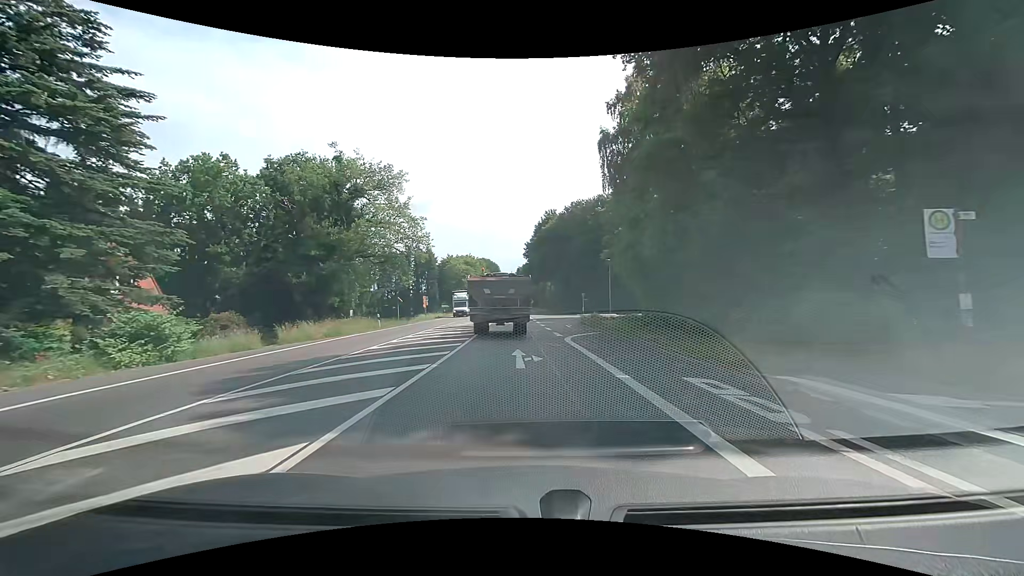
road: primary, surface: asphalt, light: Day
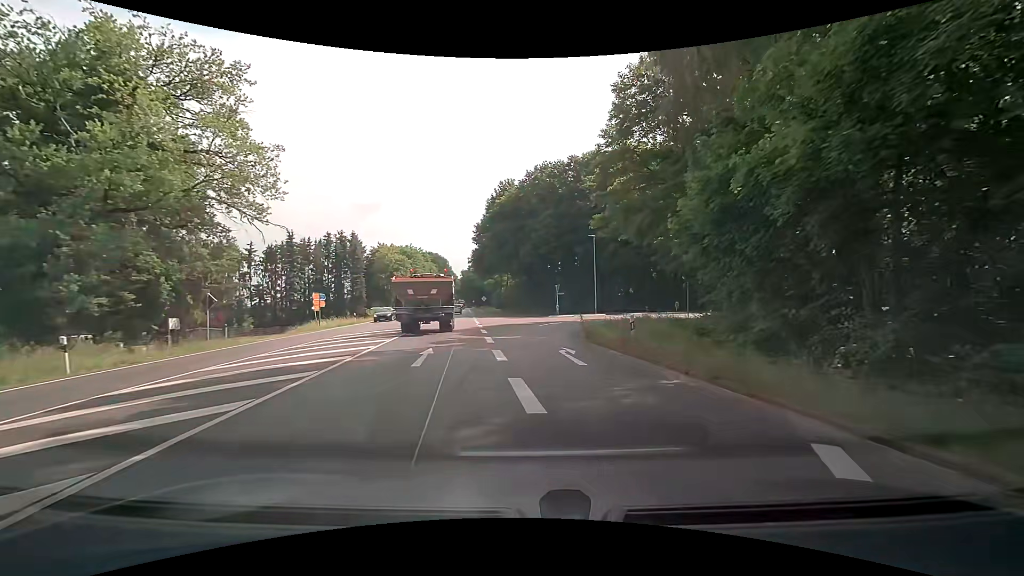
(+0.6, +23.6) m; +5°
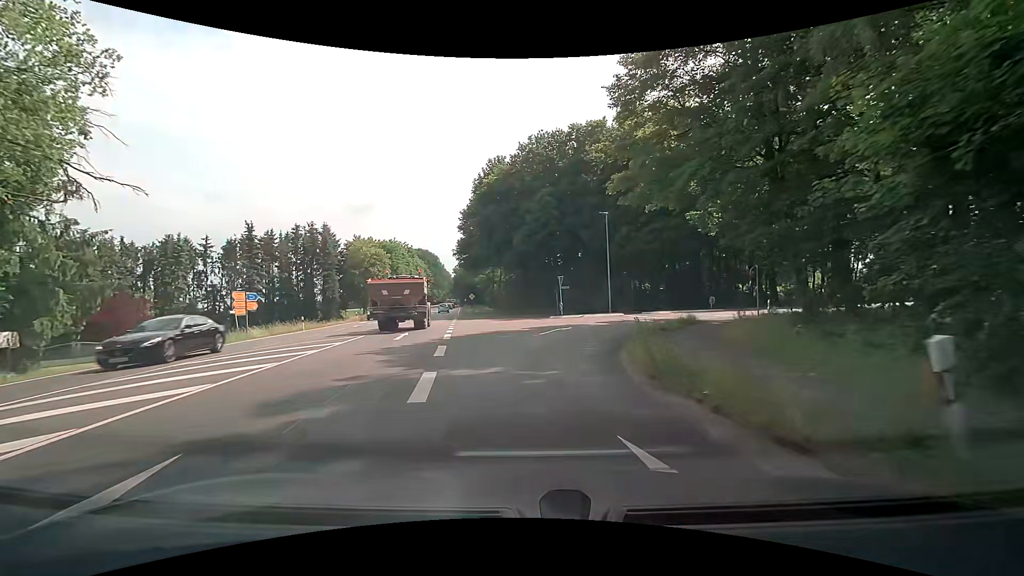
(+0.2, +11.3) m; +1°
